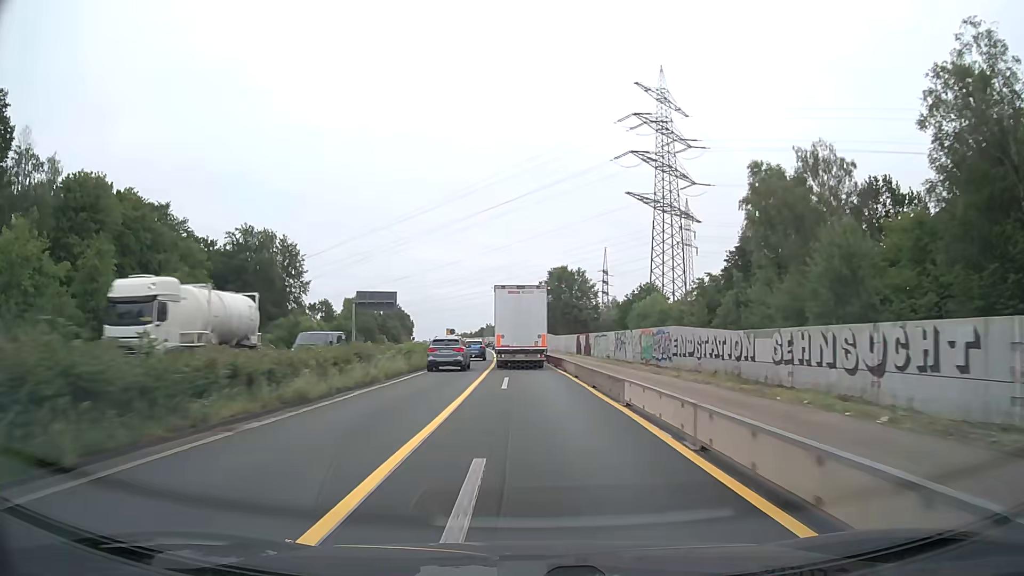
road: trunk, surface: asphalt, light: Day
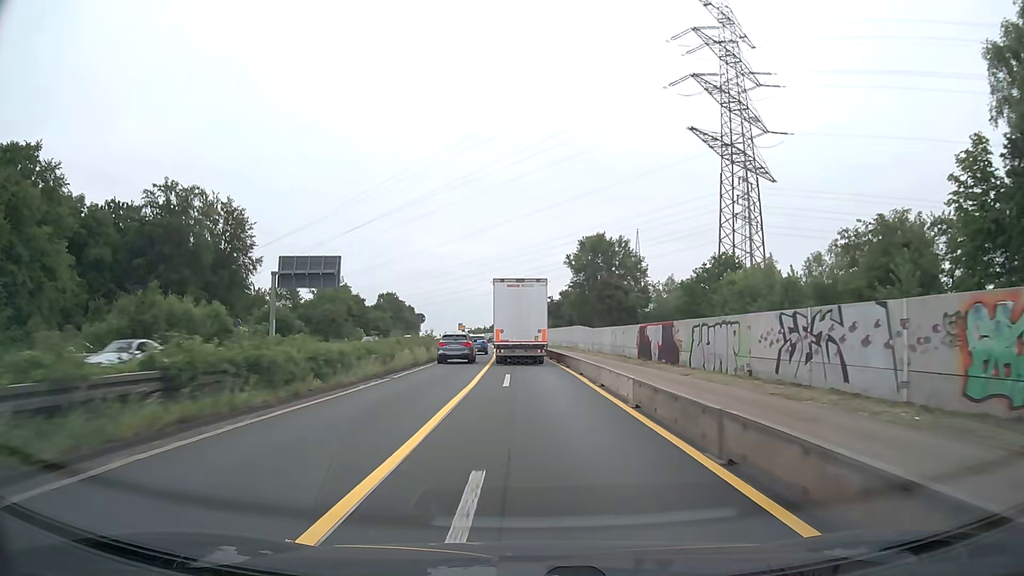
(-0.6, +37.3) m; -2°
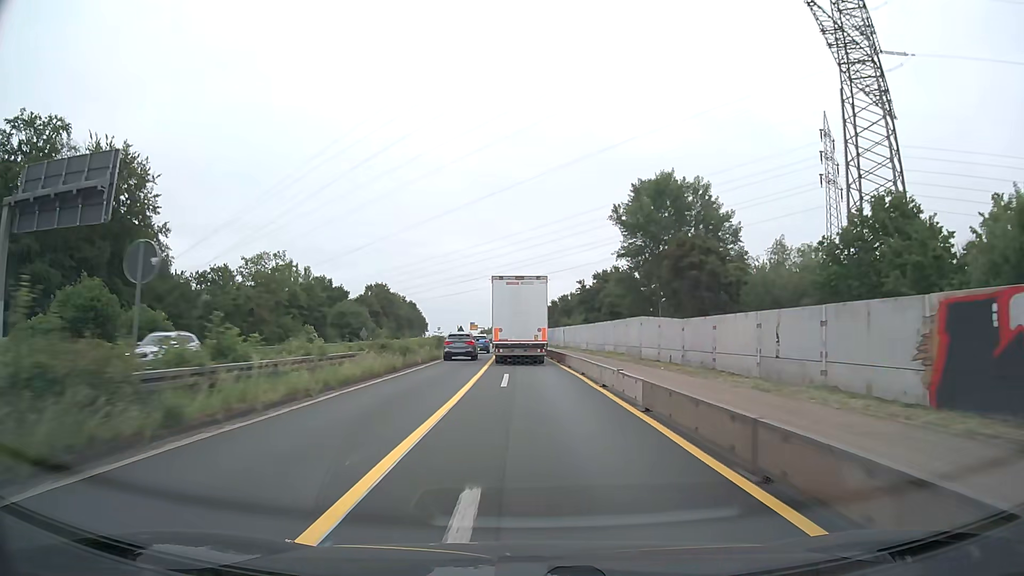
(-0.4, +37.1) m; -1°
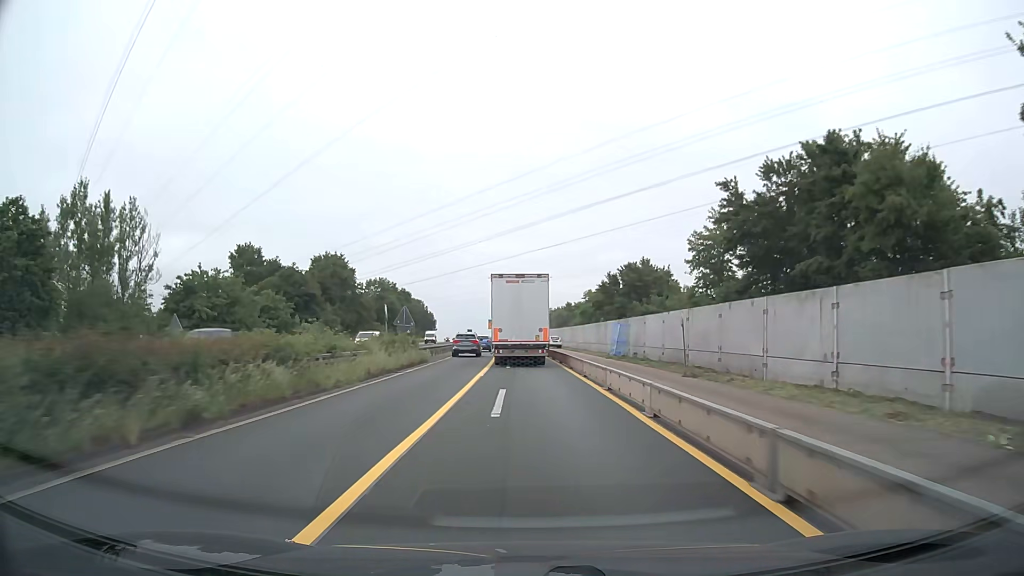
(-1.4, +60.8) m; -3°
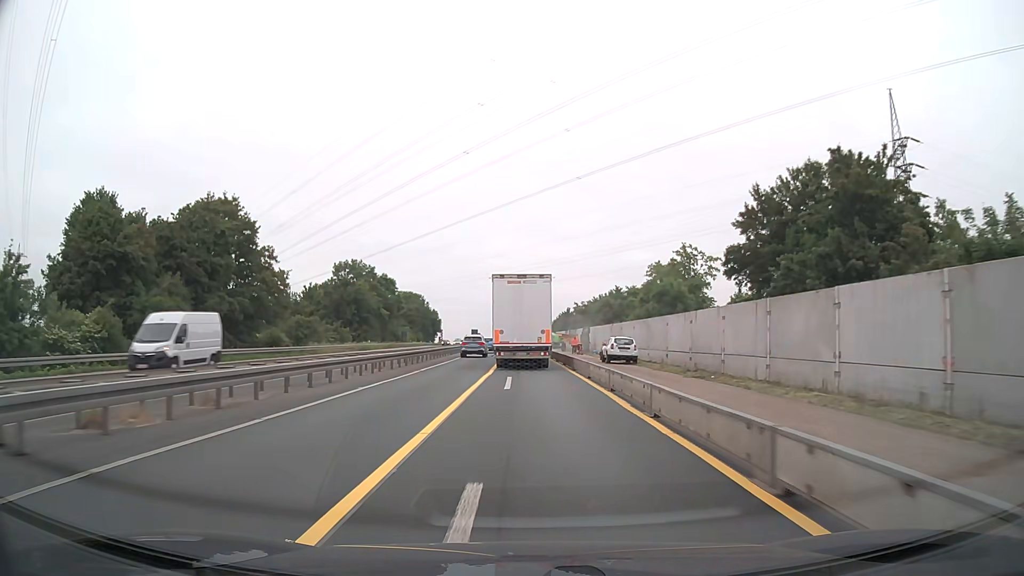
(-0.6, +47.9) m; -2°
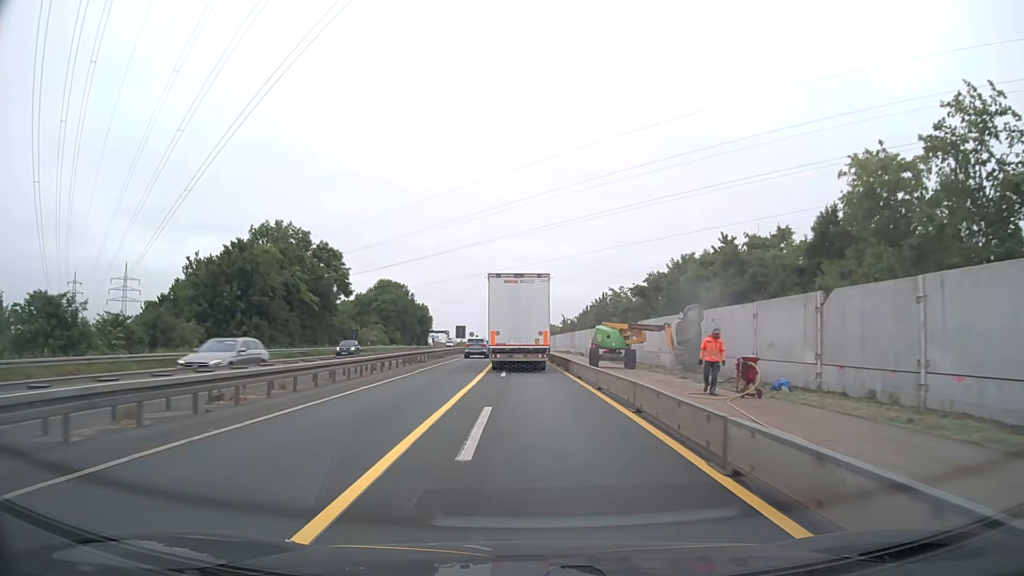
(-0.4, +47.1) m; -1°
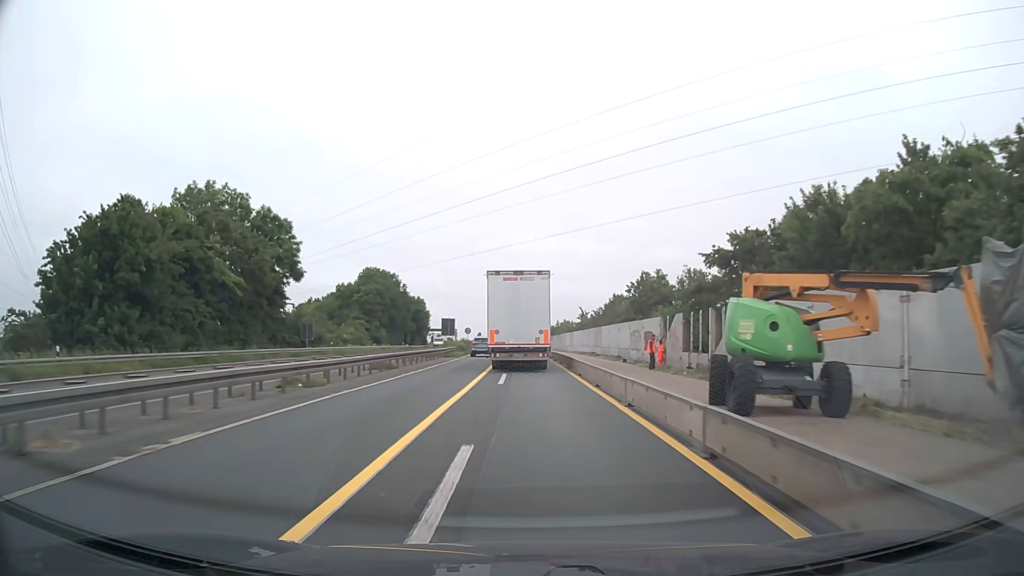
(-0.2, +23.2) m; -1°
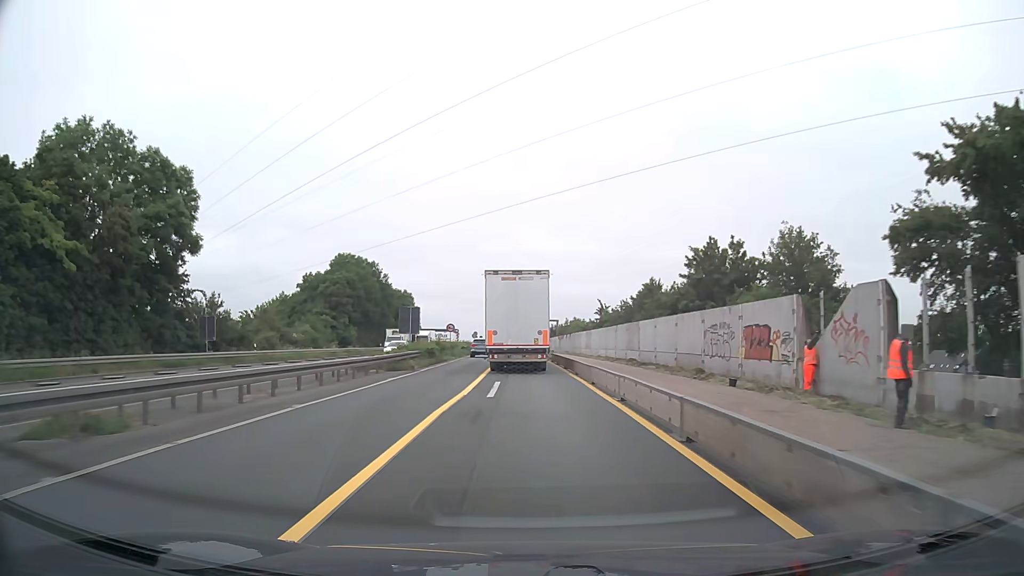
(-0.1, +22.9) m; 0°
(0, +10) (0, +20) (0, +30) (0, +40) (-1, +50) (-1, +60) (-1, +70) (-1, +80) (-2, +90) (-2, +100) m
